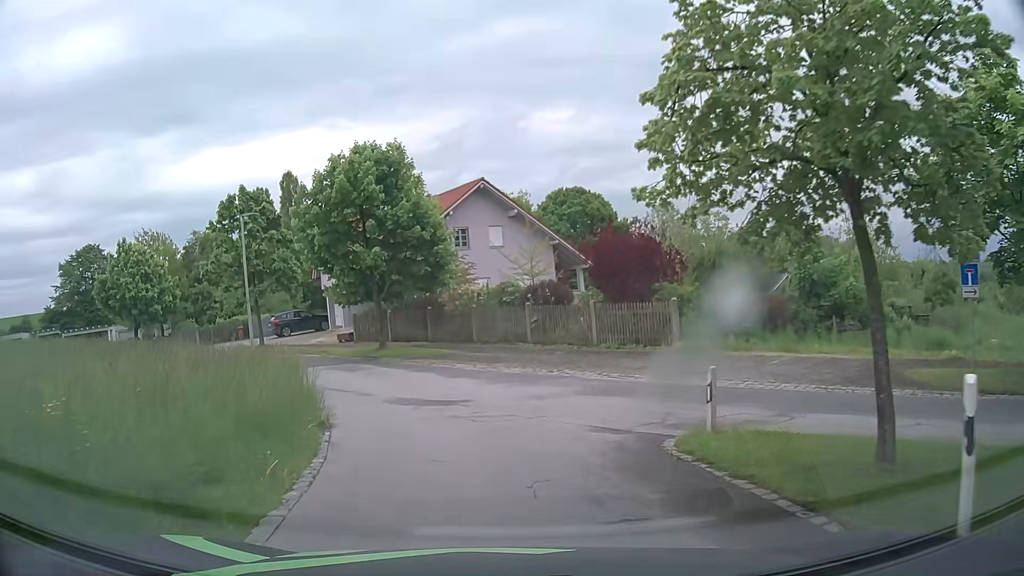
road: residential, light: Day
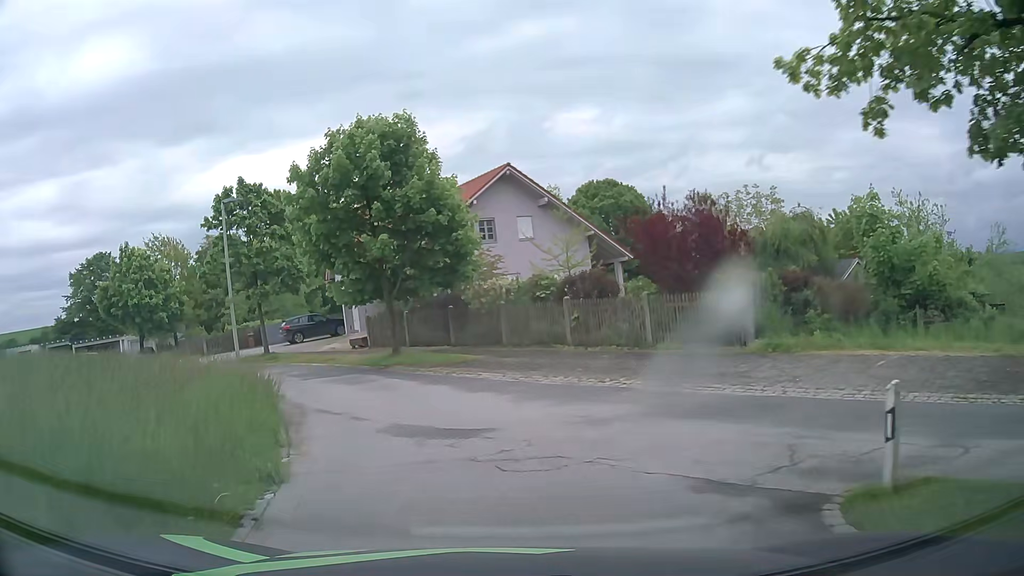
(-0.1, +3.7) m; -5°
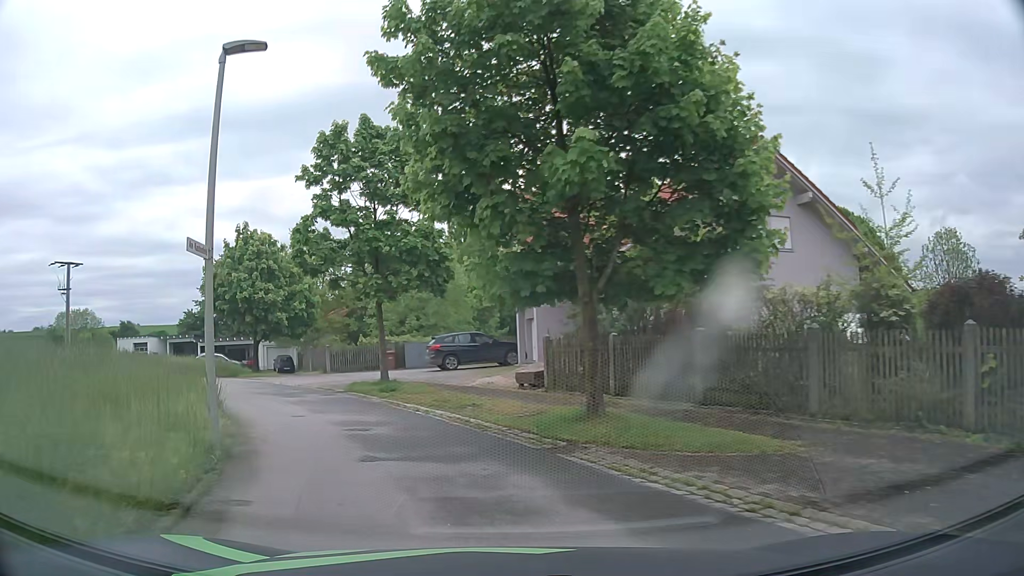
(-1.4, +11.3) m; -16°
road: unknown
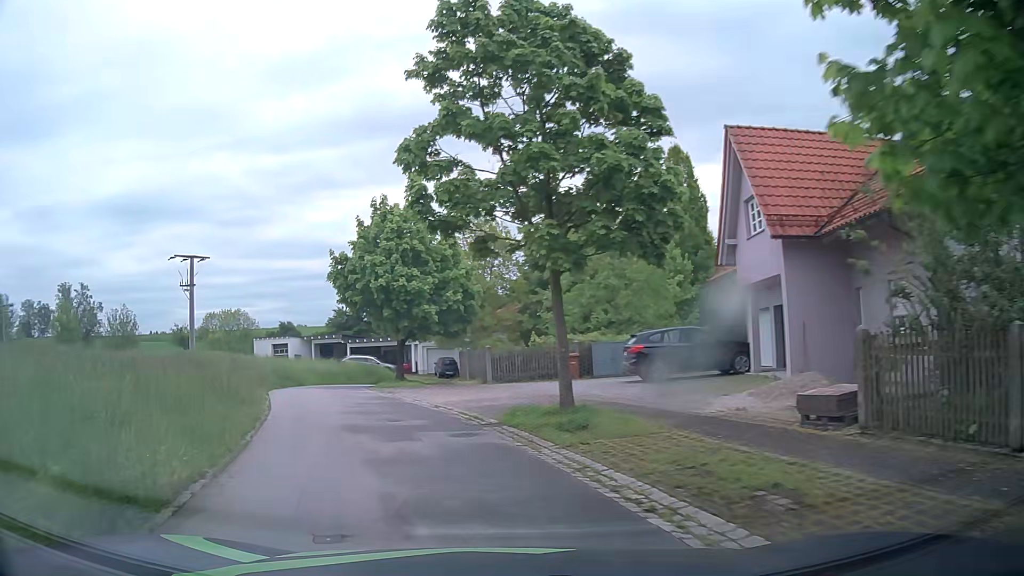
(-0.9, +8.4) m; -15°
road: residential
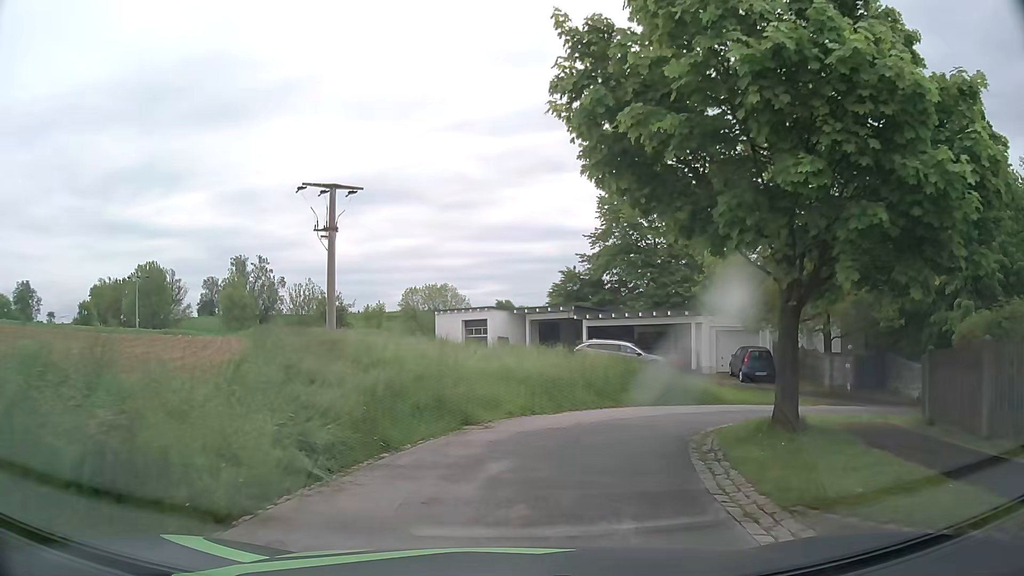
(-5.1, +22.4) m; -19°
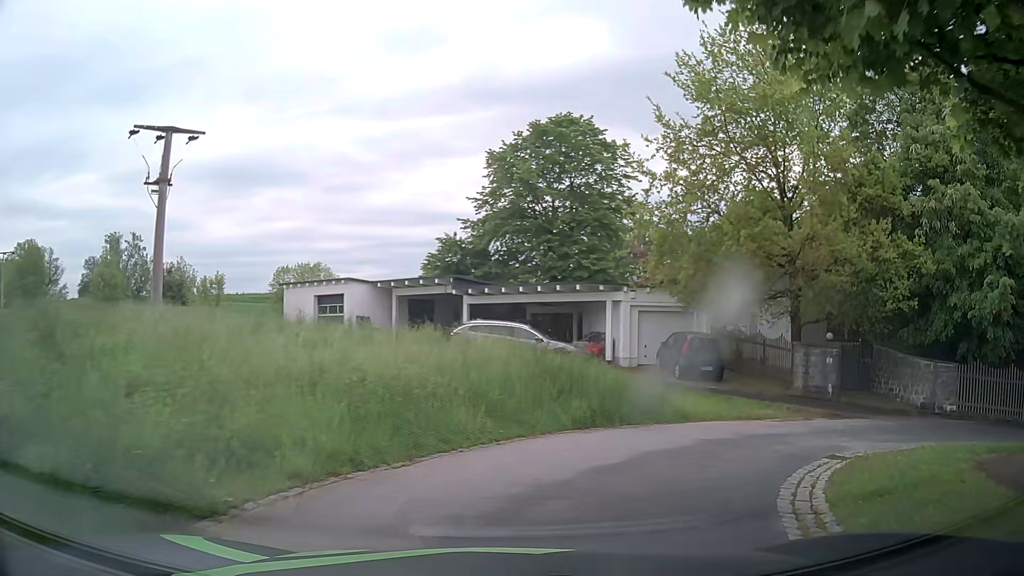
(+0.5, +8.0) m; +9°
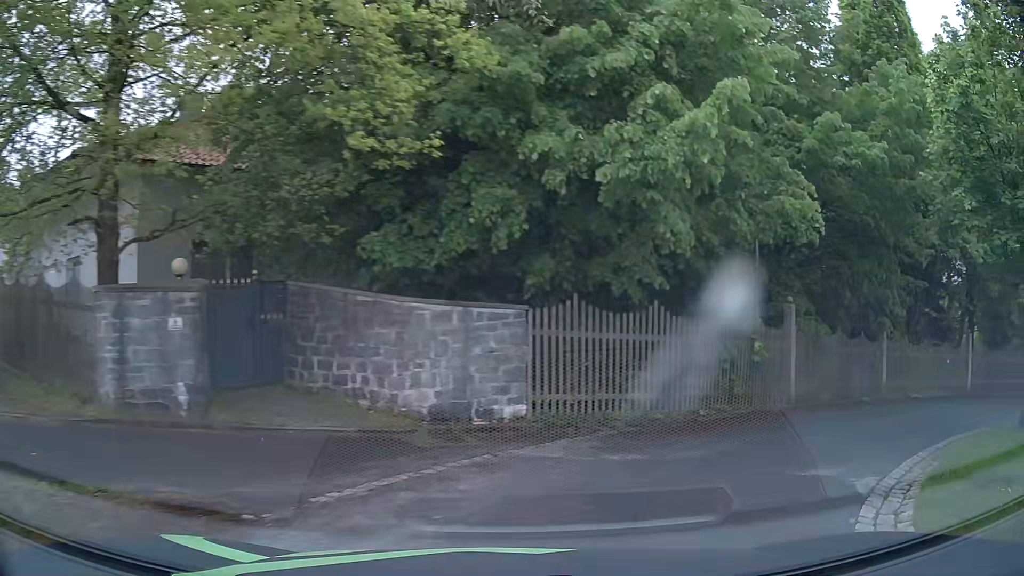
(+5.4, +11.9) m; +53°
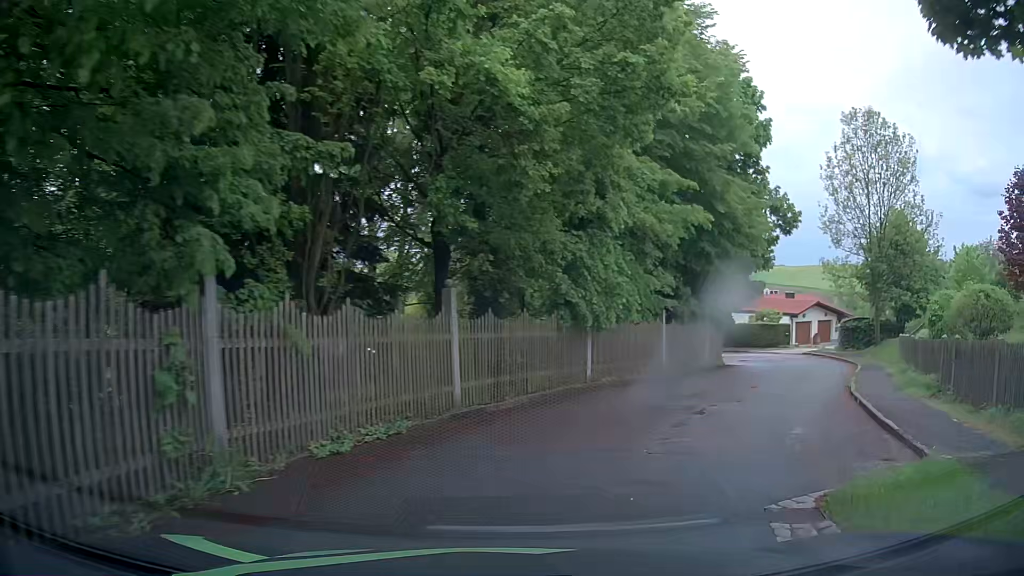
(+6.4, +11.6) m; +51°
(+2, +10) (+7, +18) (+12, +27) (+16, +36) (+14, +46) (+5, +50) (-4, +49) (-13, +44) (-23, +41) (-33, +41) m
